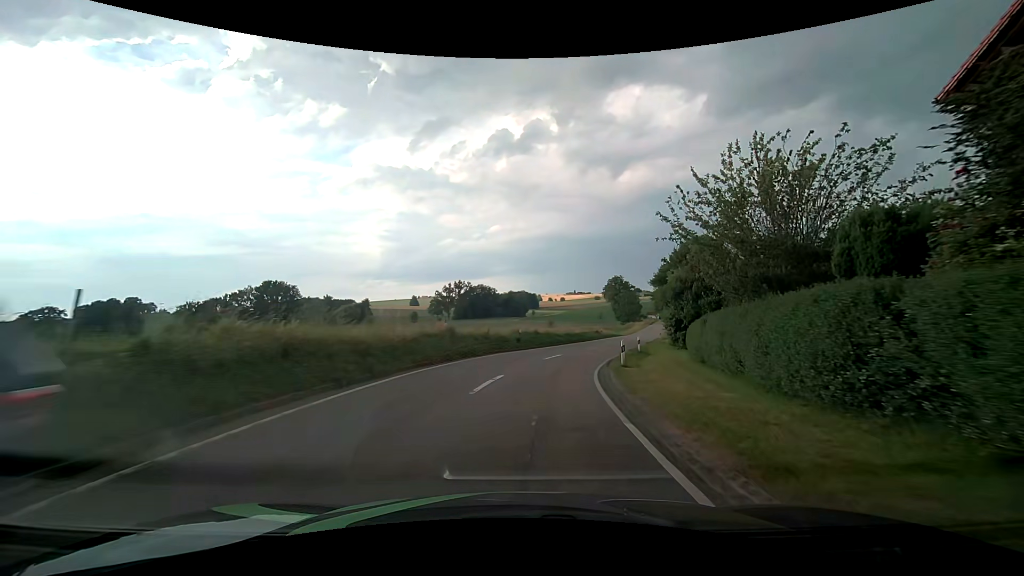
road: tertiary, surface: asphalt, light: Day
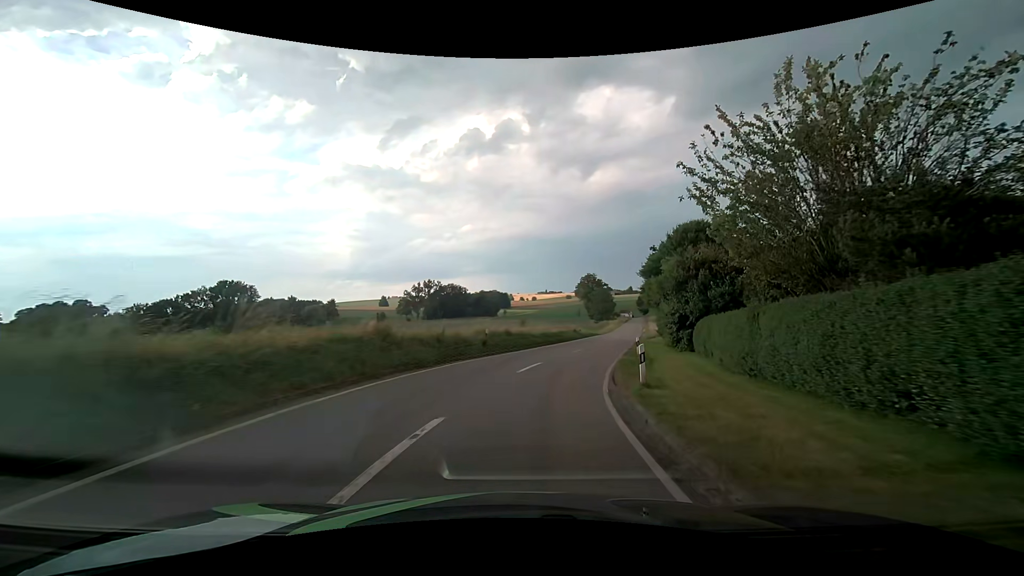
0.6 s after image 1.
(+0.2, +7.0) m; +3°
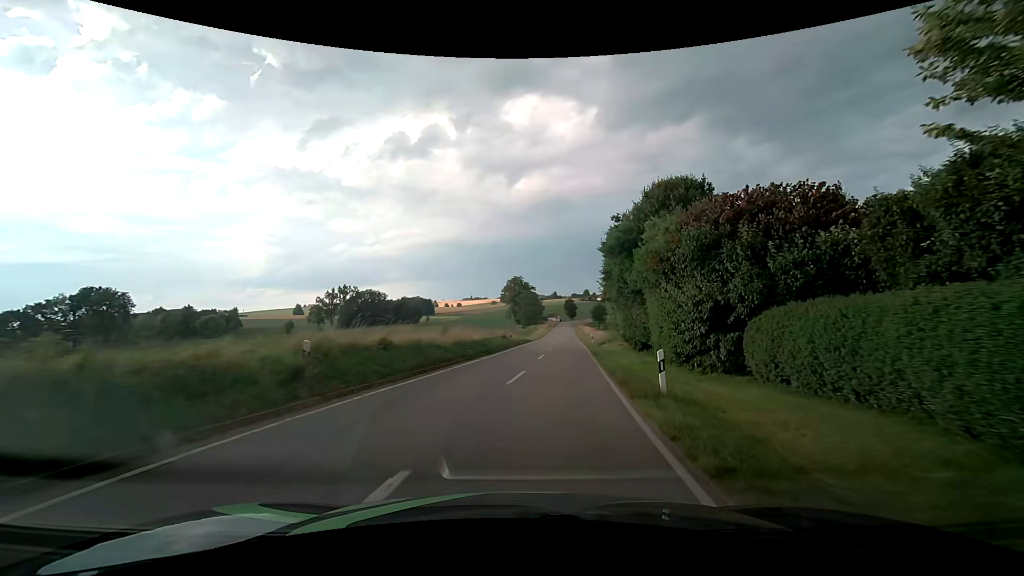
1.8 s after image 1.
(+1.1, +14.3) m; +9°
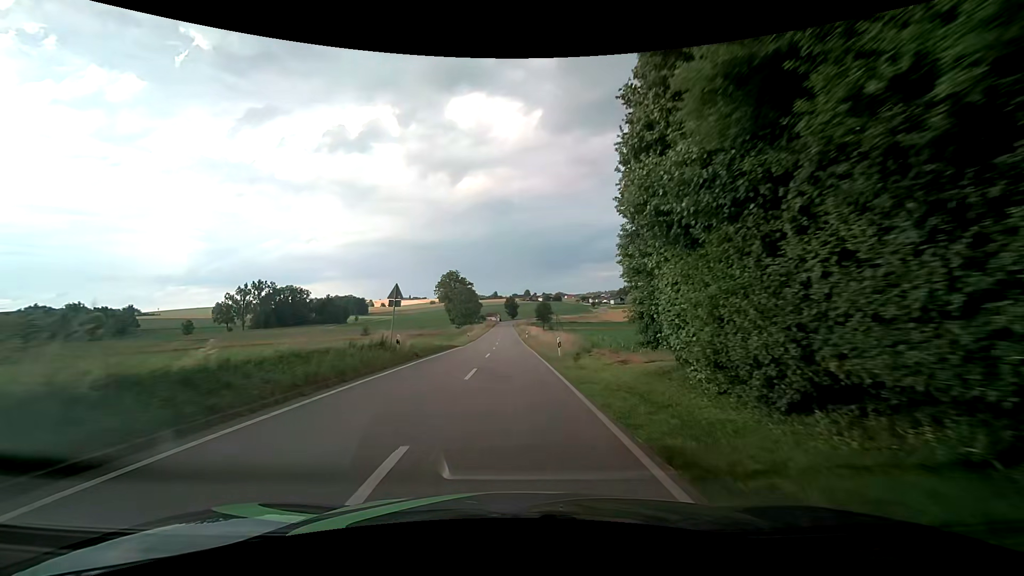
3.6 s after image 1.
(+1.9, +22.7) m; +7°
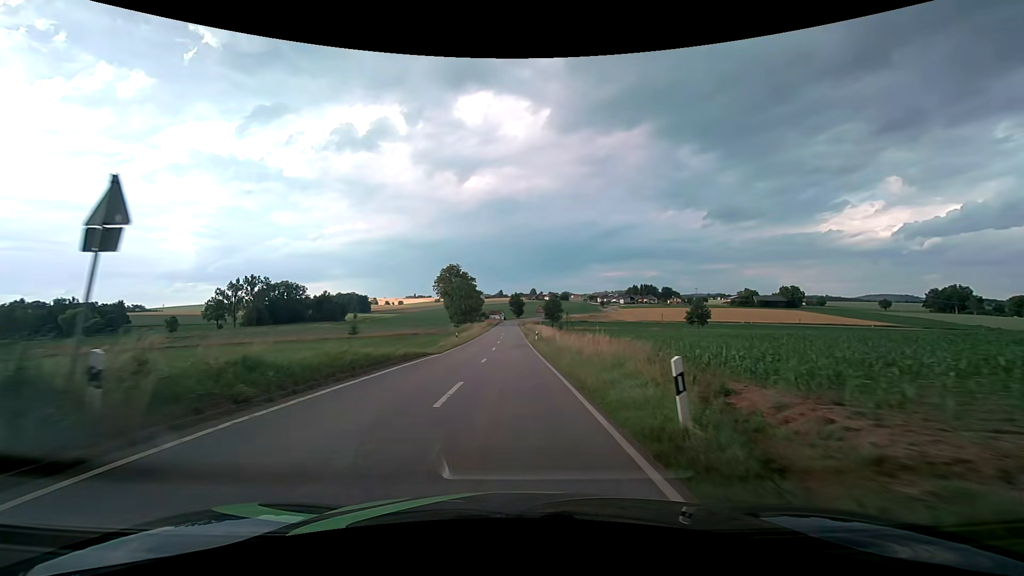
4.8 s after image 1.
(-0.1, +16.7) m; -1°
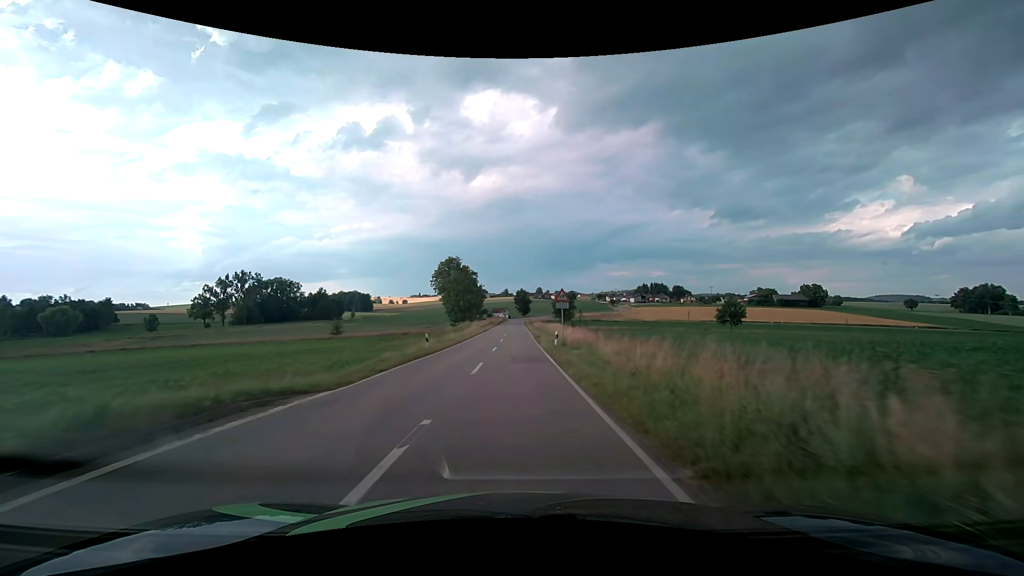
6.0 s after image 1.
(0.0, +17.8) m; 0°
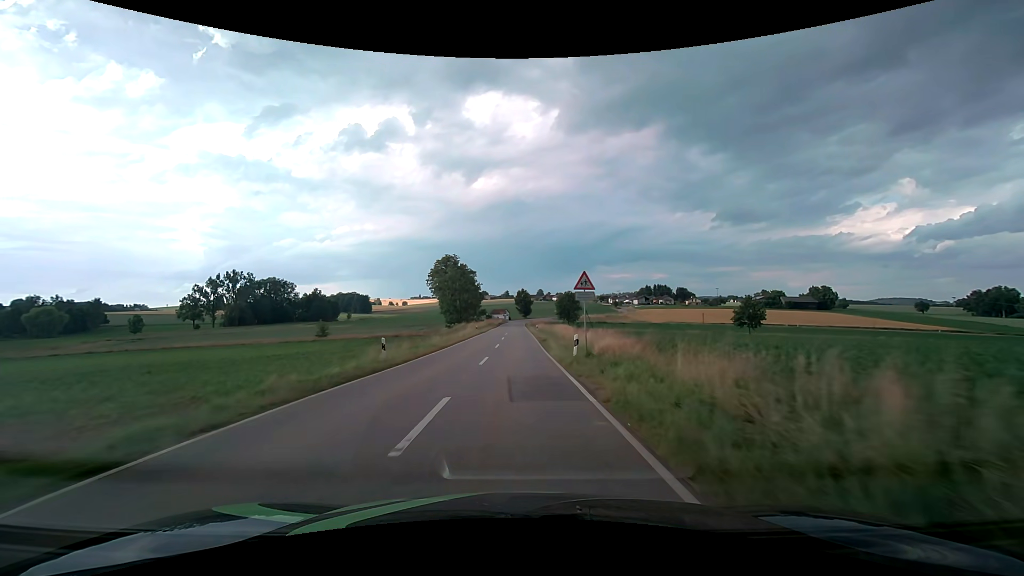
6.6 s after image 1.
(0.0, +9.4) m; 0°
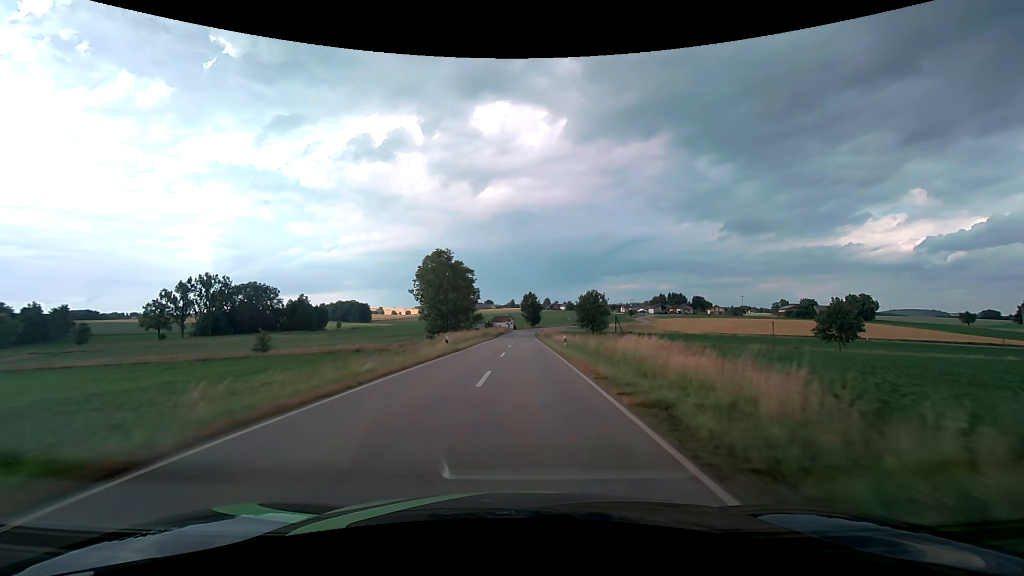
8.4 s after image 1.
(-0.2, +29.6) m; -1°
(0, +10) (0, +20) (0, +30) (0, +40) (+1, +50) (+1, +60) (+1, +70) (+1, +80) (+1, +90) (+1, +100) m
